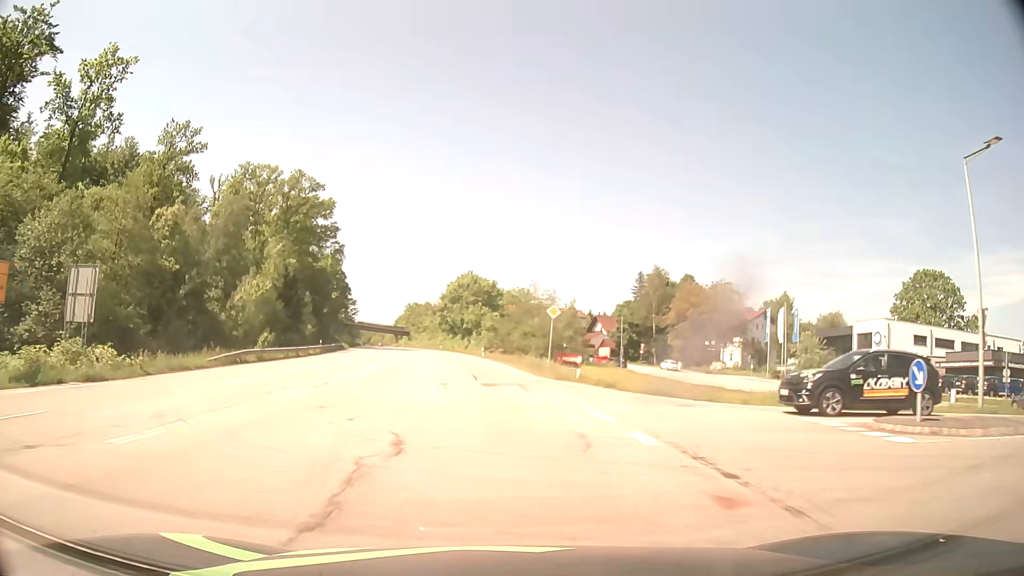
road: secondary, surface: asphalt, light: Day
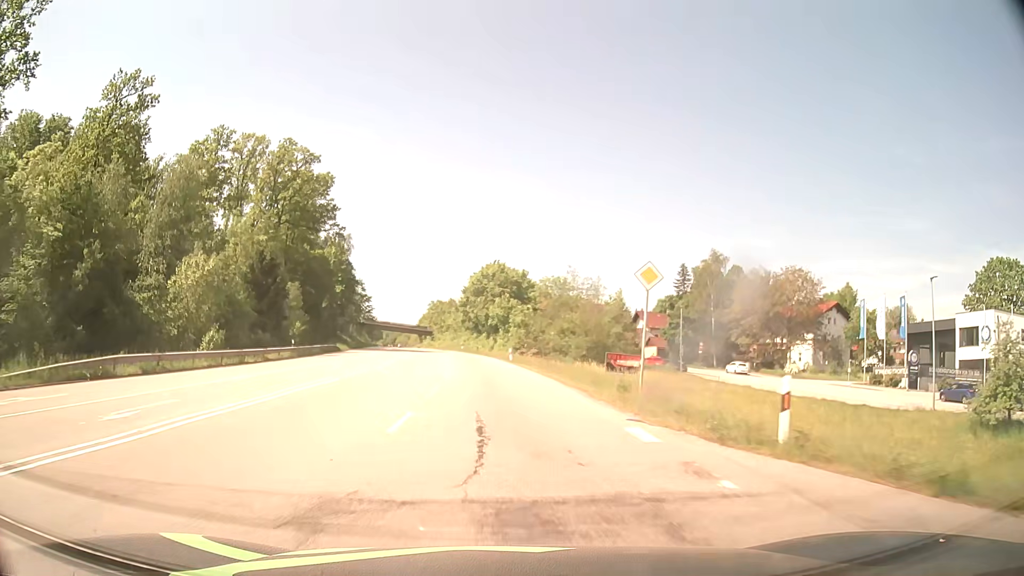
(-0.4, +18.3) m; -3°
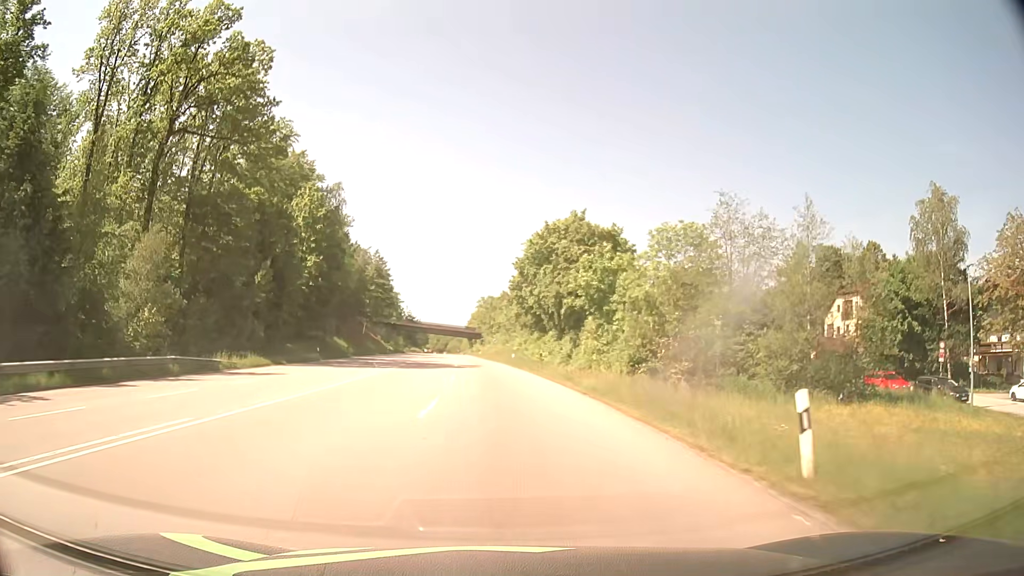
(-2.1, +45.7) m; -5°
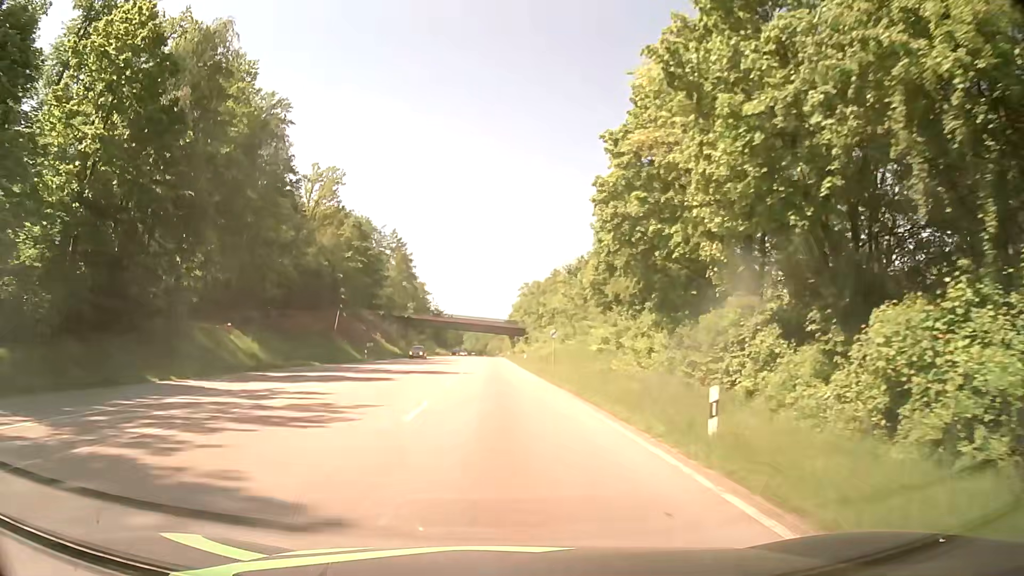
(-1.8, +46.6) m; -4°
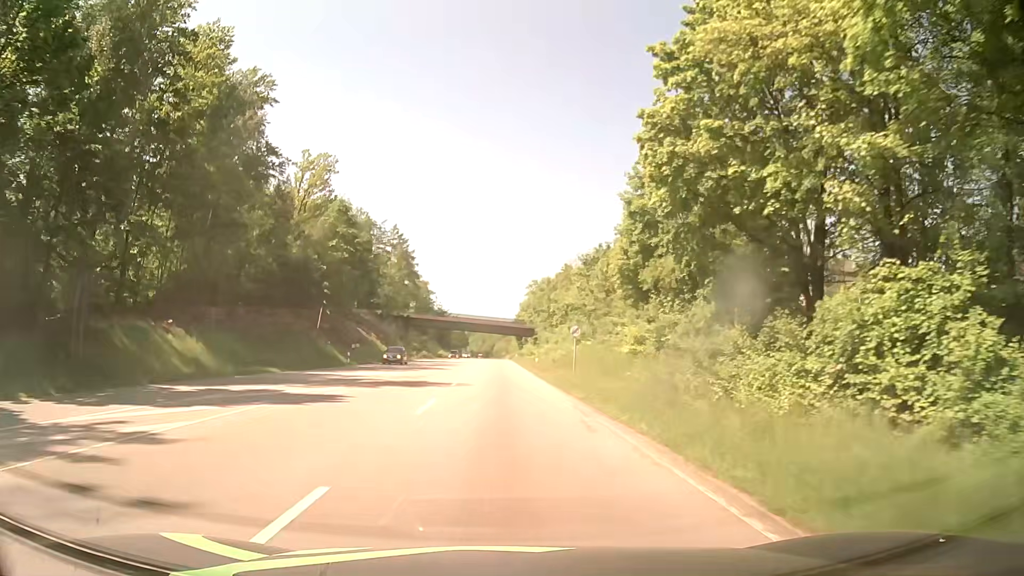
(-0.1, +9.9) m; -2°
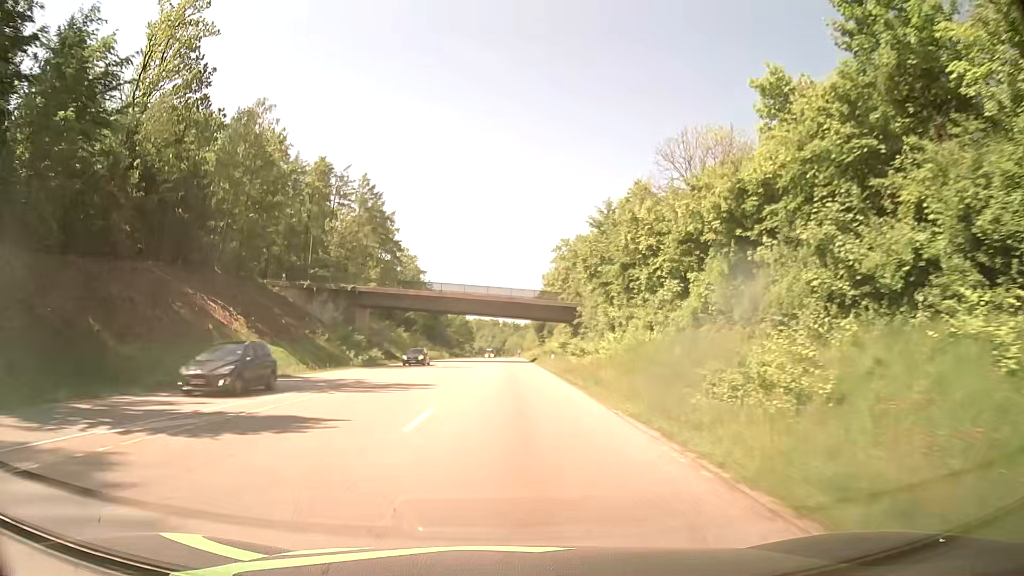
(0.0, +54.8) m; 0°
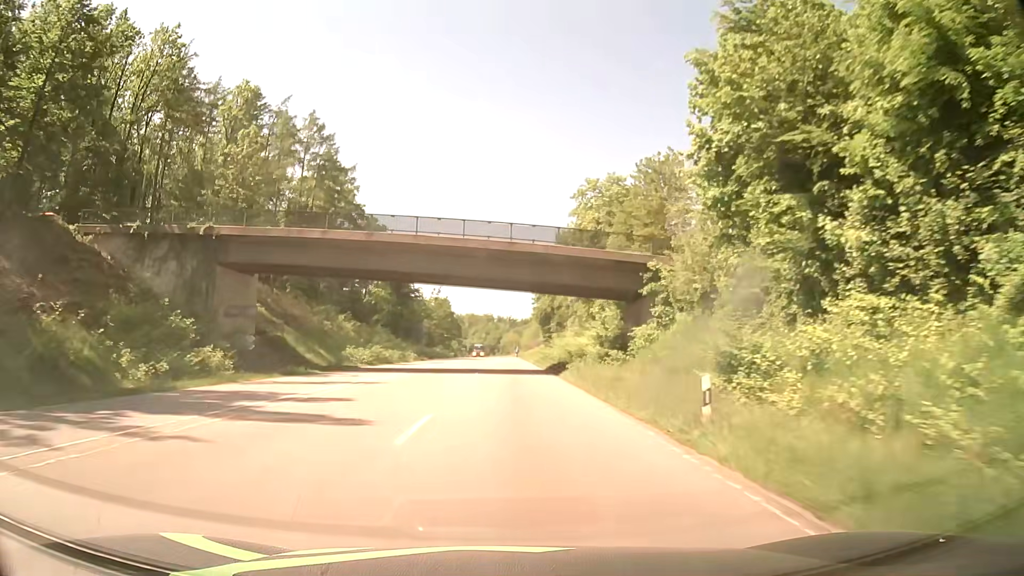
(0.0, +36.6) m; 0°
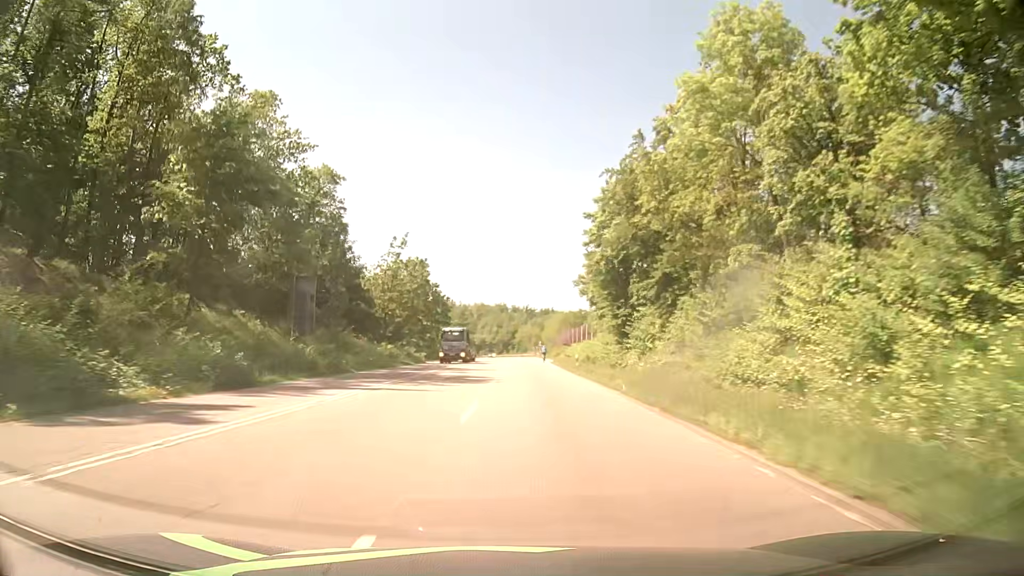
(+0.2, +66.5) m; -1°
(0, +10) (0, +20) (0, +30) (0, +40) (0, +50) (0, +60) (0, +70) (0, +80) (0, +90) (0, +100) m
